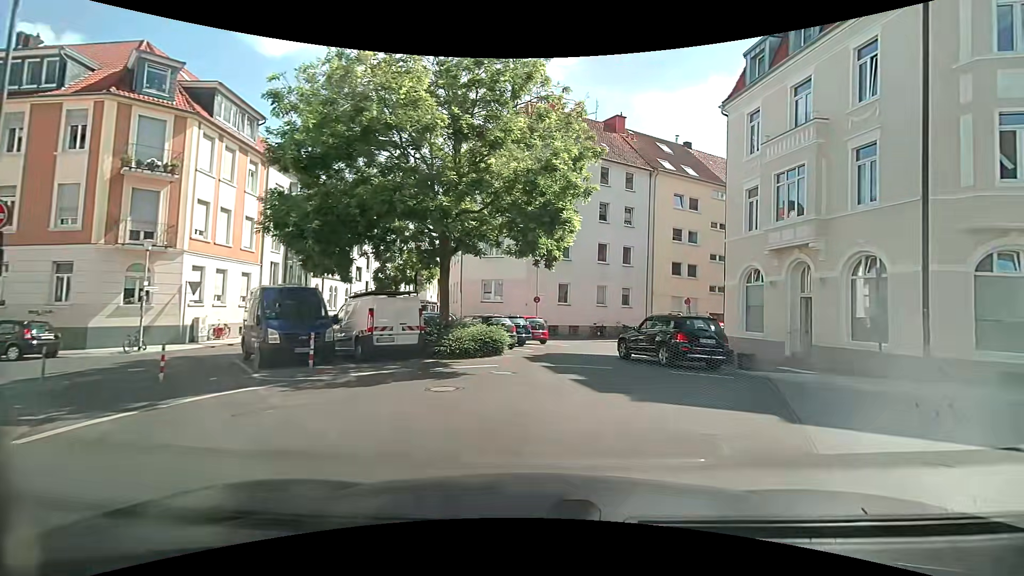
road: residential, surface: asphalt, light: Day
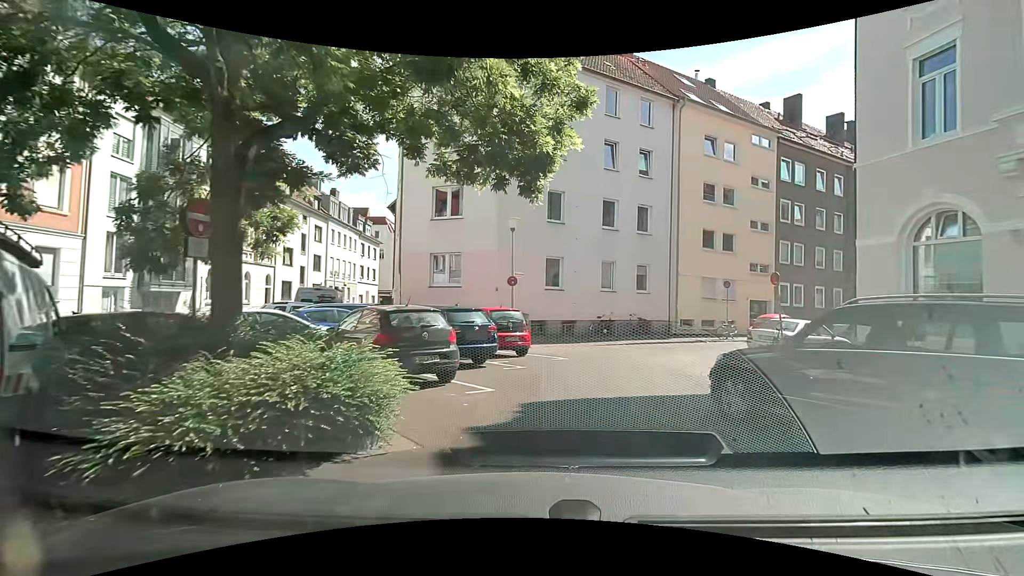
(+0.4, +11.6) m; +2°
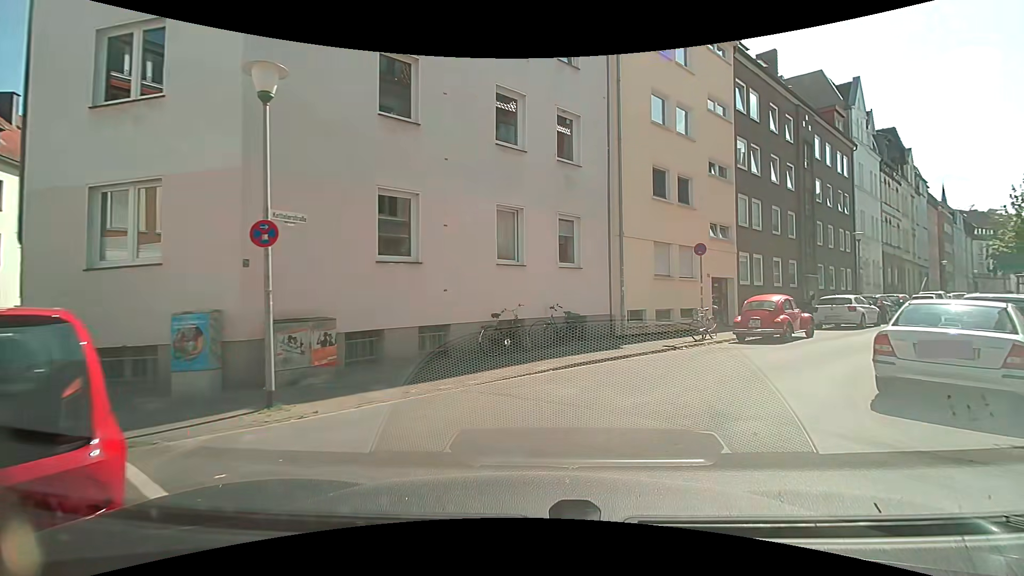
(+0.9, +12.3) m; +11°
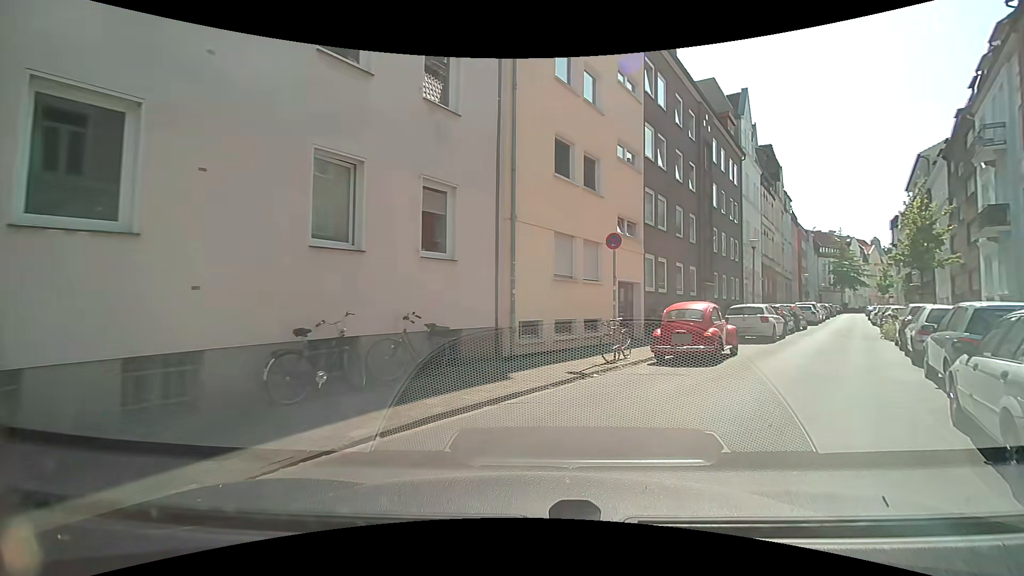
(+0.5, +4.7) m; +15°
